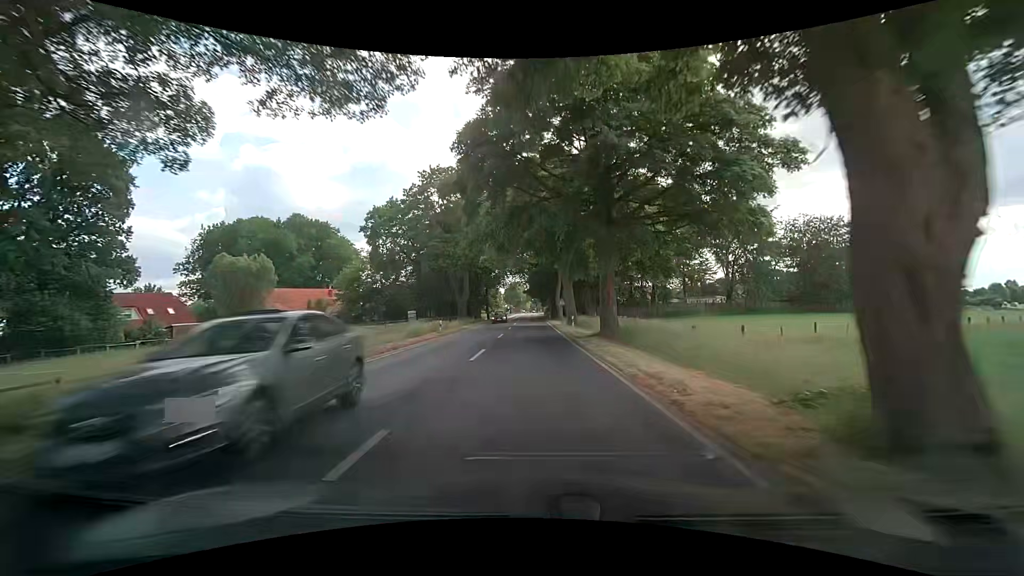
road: secondary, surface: asphalt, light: Day
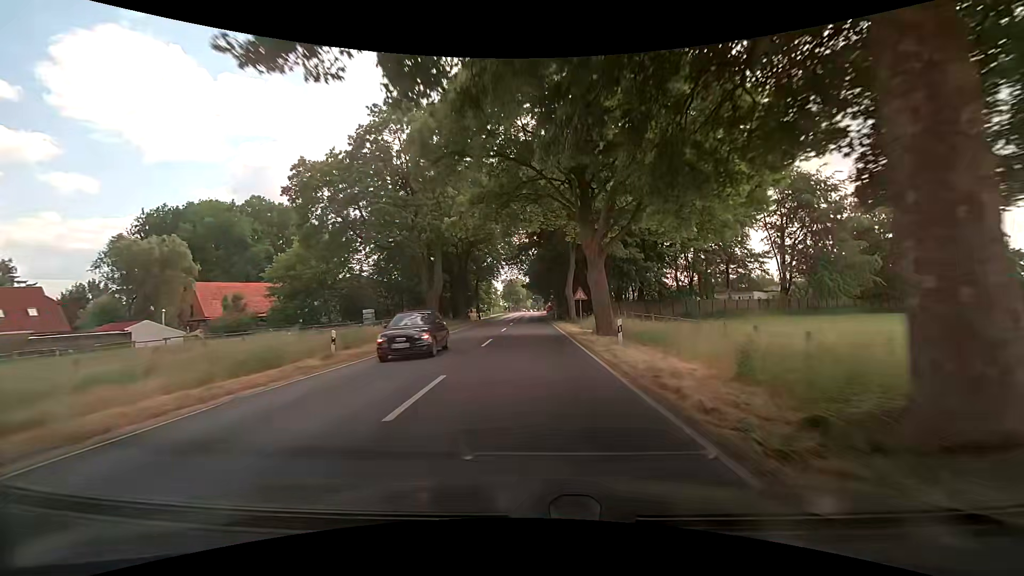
(0.0, +19.7) m; 0°
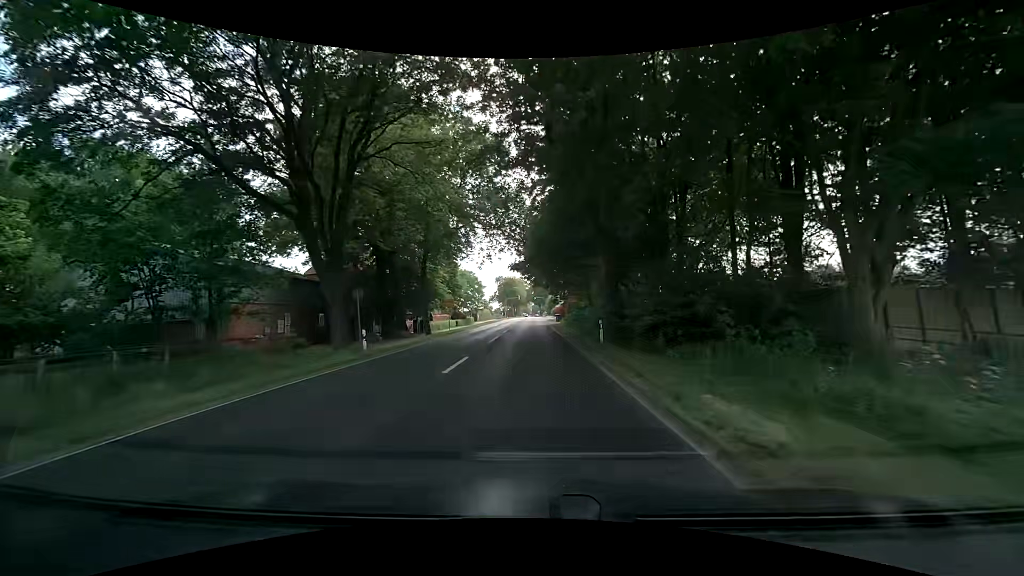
(0.0, +42.1) m; -1°
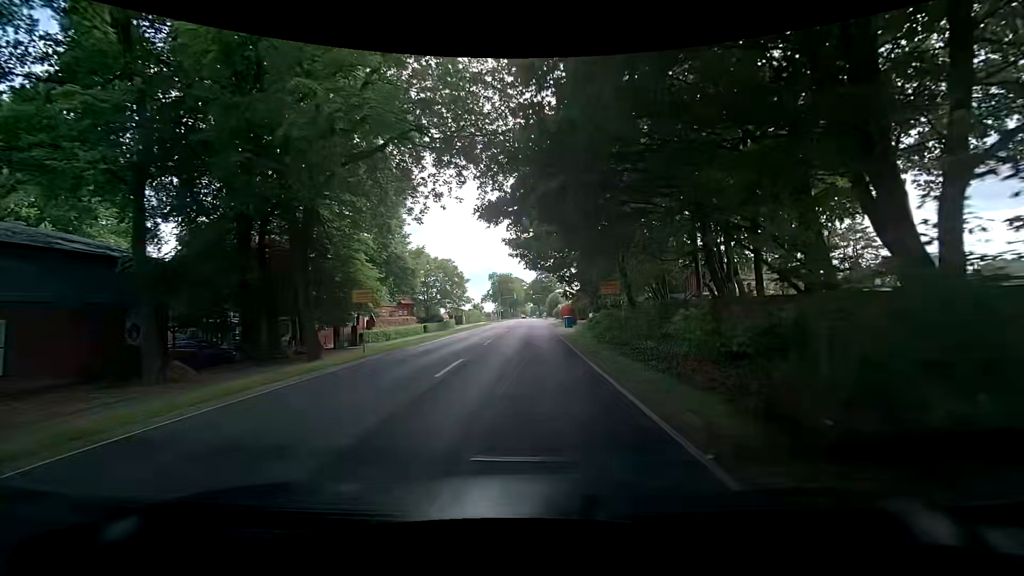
(+0.2, +22.5) m; 0°
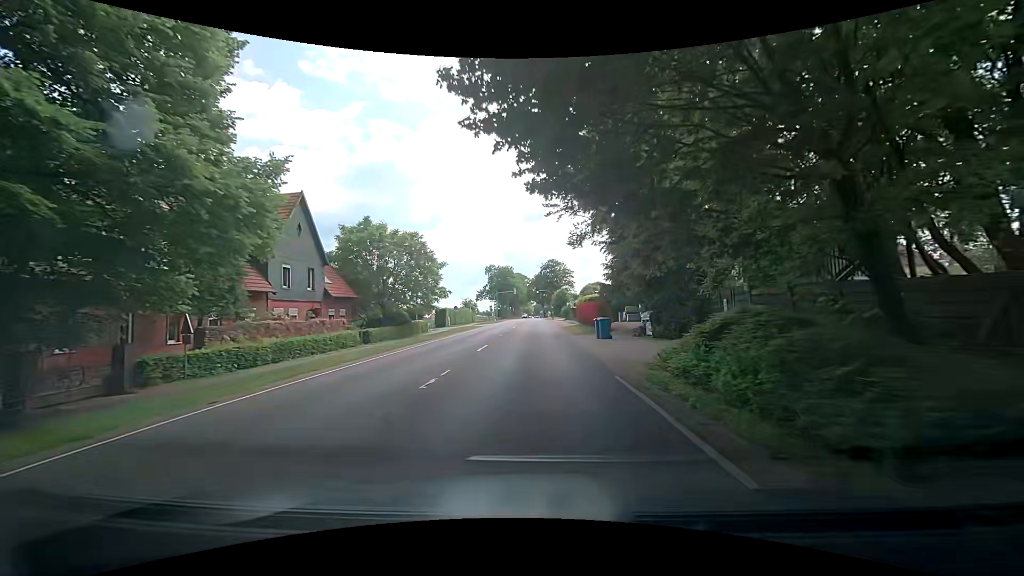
(0.0, +22.1) m; -1°
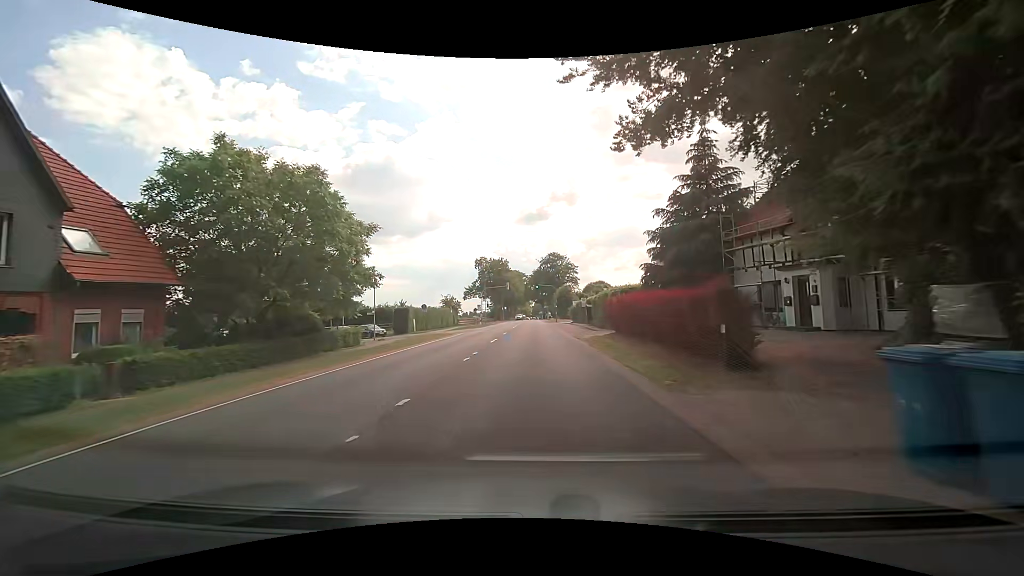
(+0.4, +21.8) m; +1°
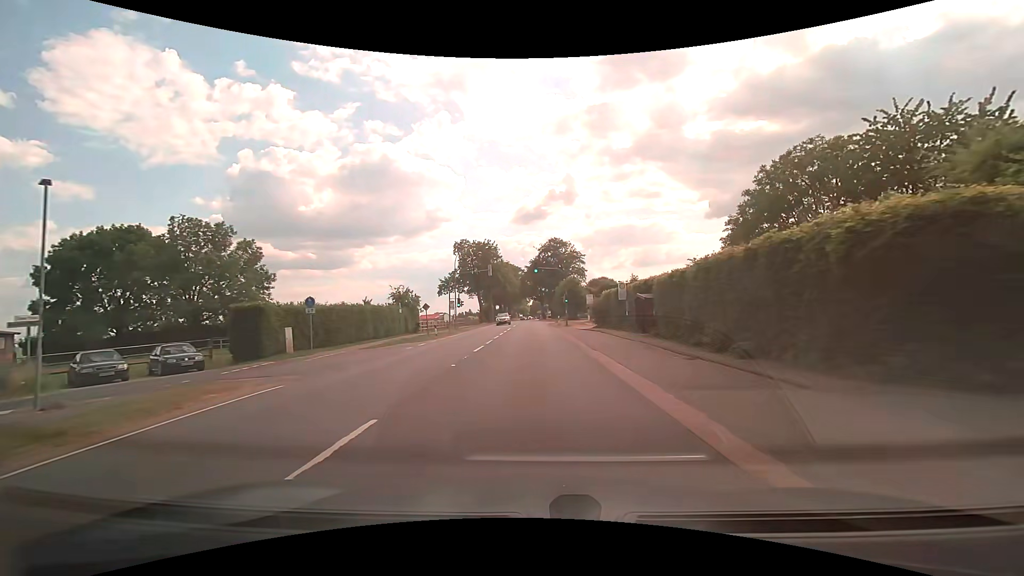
(0.0, +28.5) m; 0°
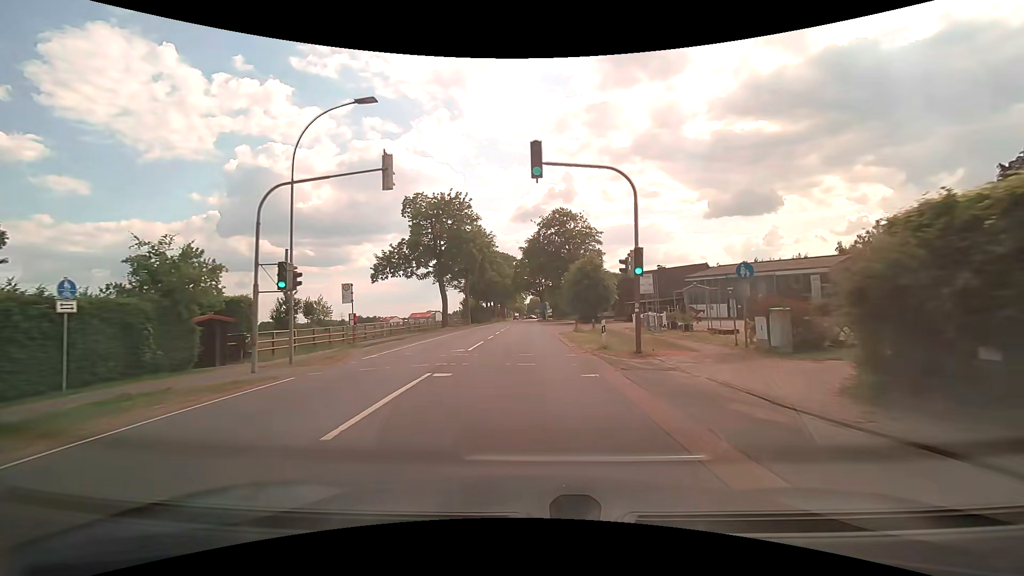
(+0.2, +34.9) m; 0°
(0, +10) (0, +20) (0, +30) (0, +40) (0, +50) (0, +60) (0, +70) (-1, +80) (-1, +90) (-1, +100) m
